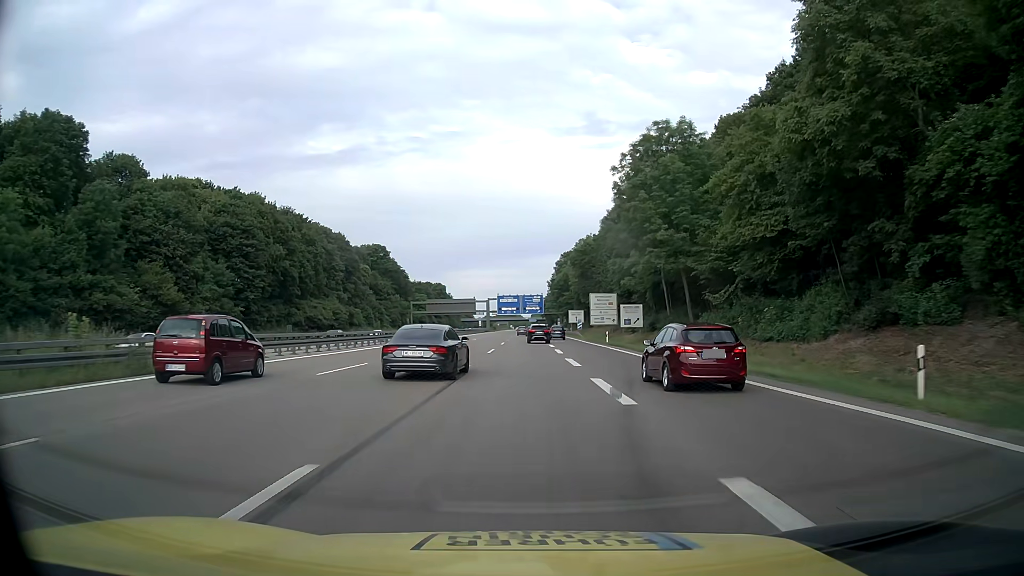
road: motorway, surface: asphalt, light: Day
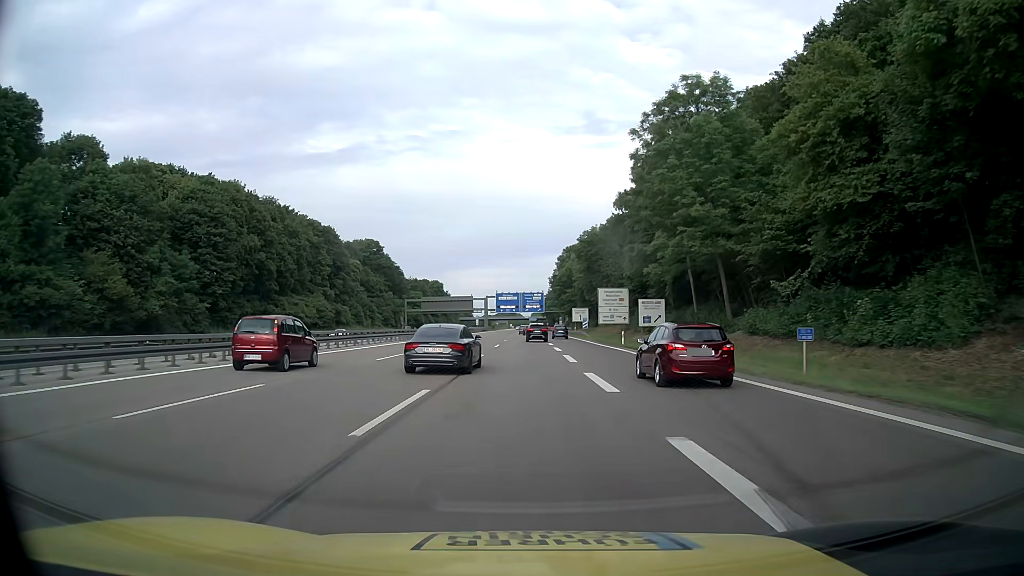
(0.0, +10.1) m; 0°
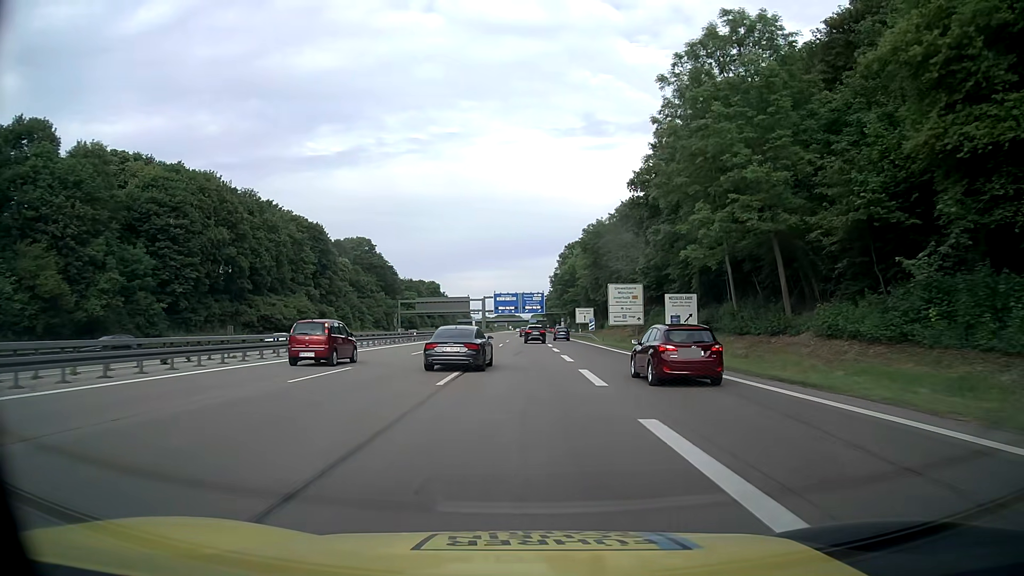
(0.0, +10.1) m; 0°
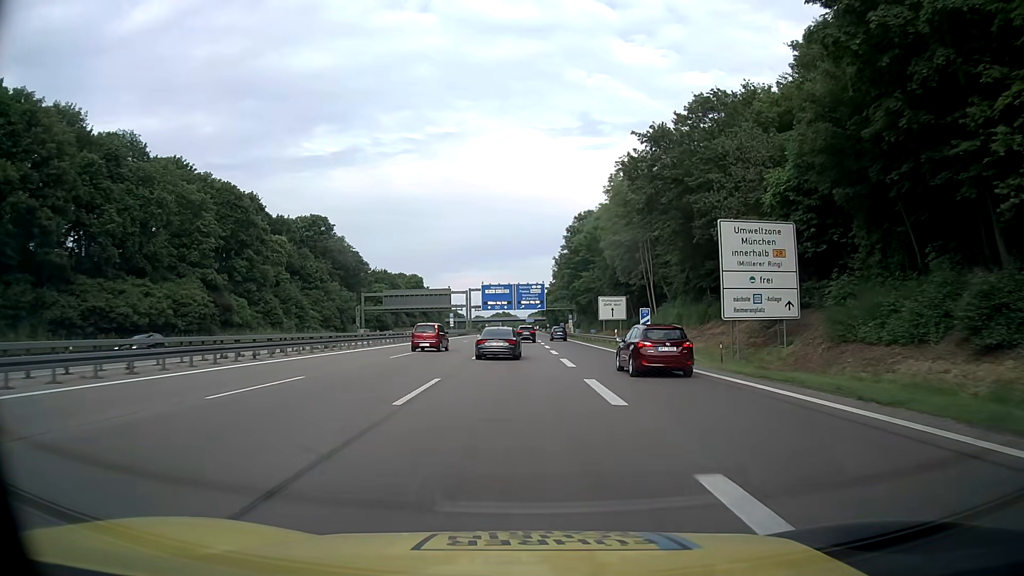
(+0.1, +40.4) m; 0°
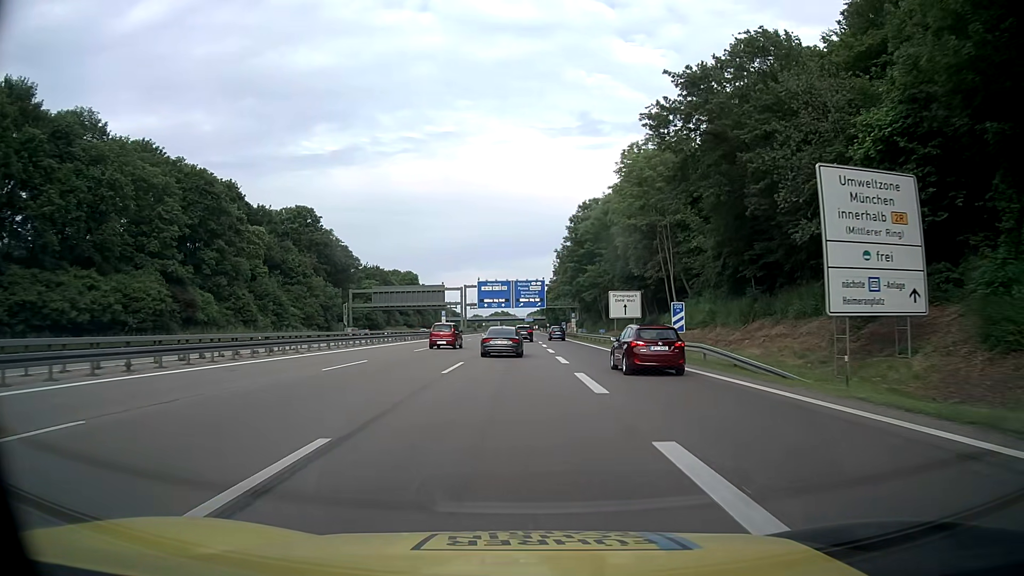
(0.0, +10.1) m; 0°
(0, +10) (0, +20) (0, +30) (0, +40) (0, +50) (0, +60) (+1, +70) (+1, +80) (+2, +90) (+2, +100) m
